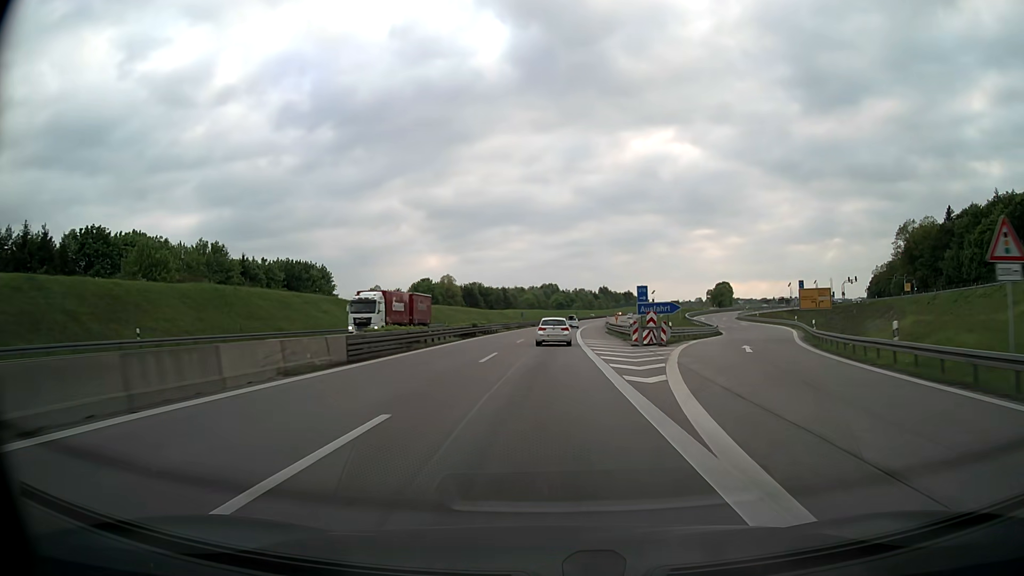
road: motorway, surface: asphalt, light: Day
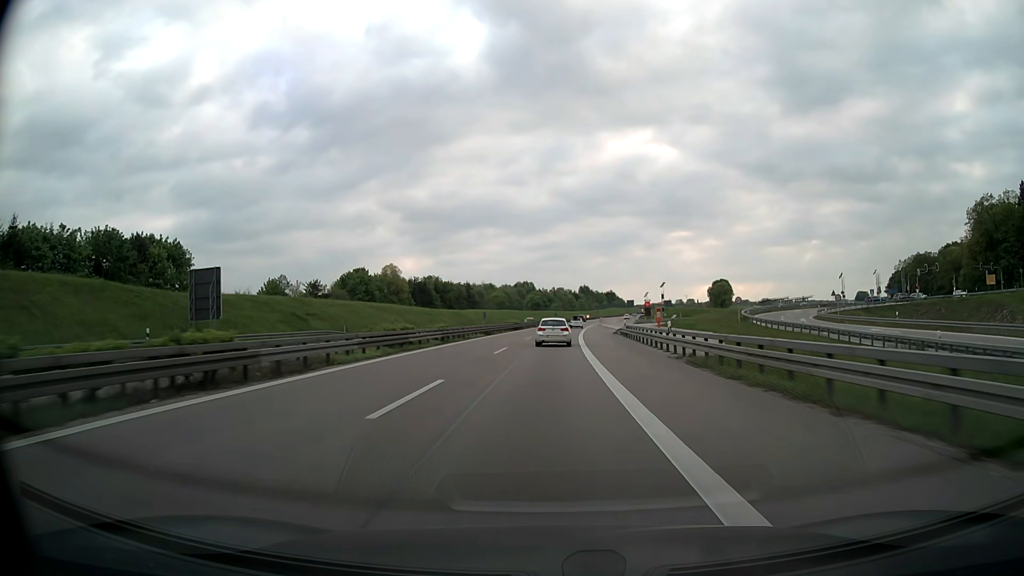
(+0.9, +48.7) m; +2°
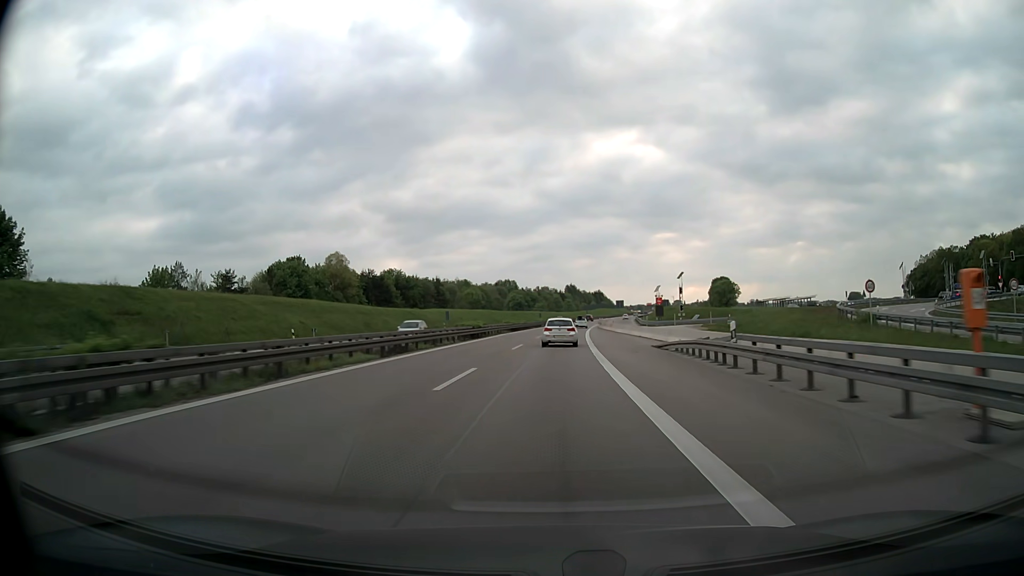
(+0.3, +32.6) m; +1°
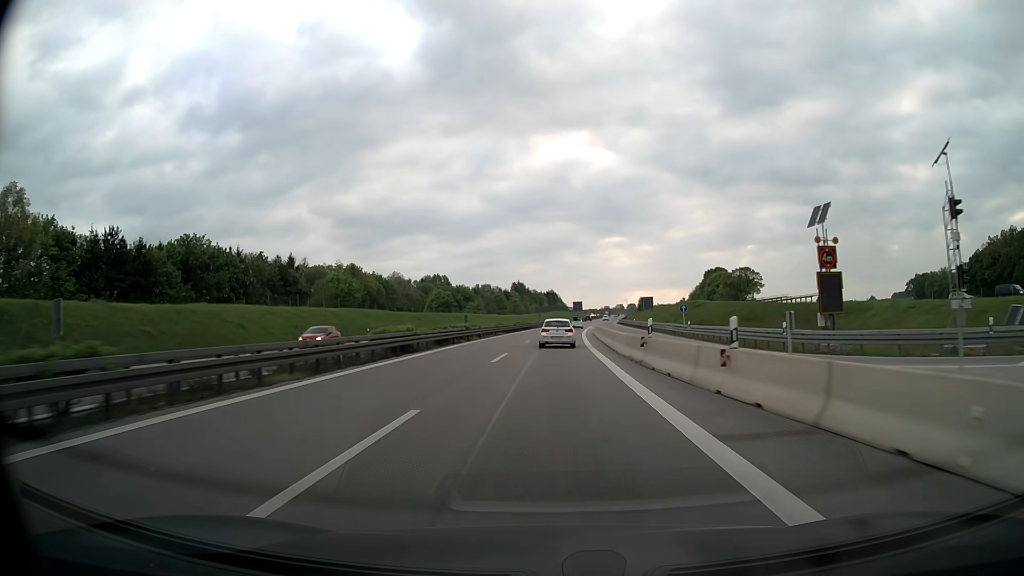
(+3.3, +81.3) m; +4°
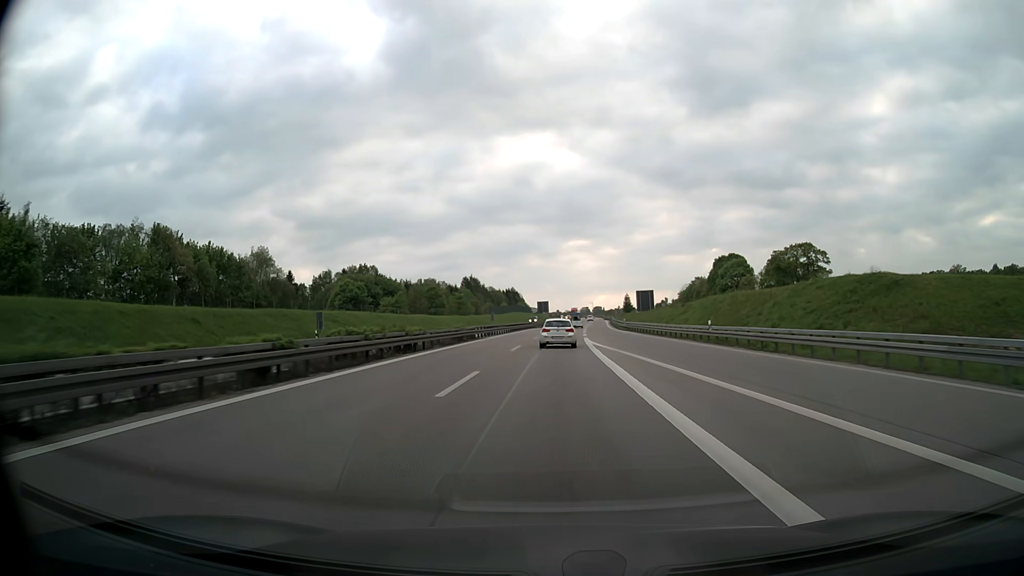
(+1.7, +64.7) m; +3°
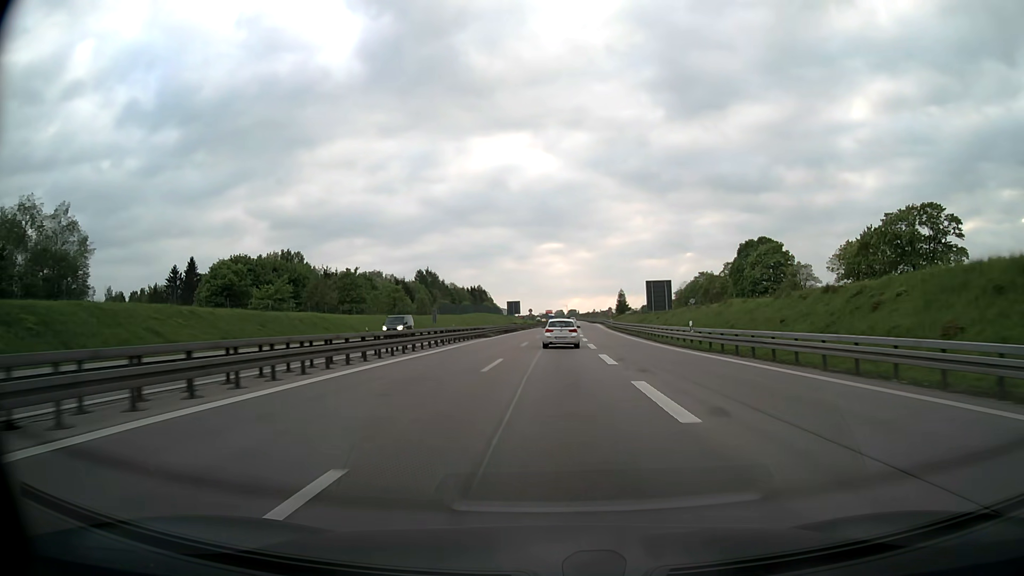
(+0.9, +48.5) m; +2°
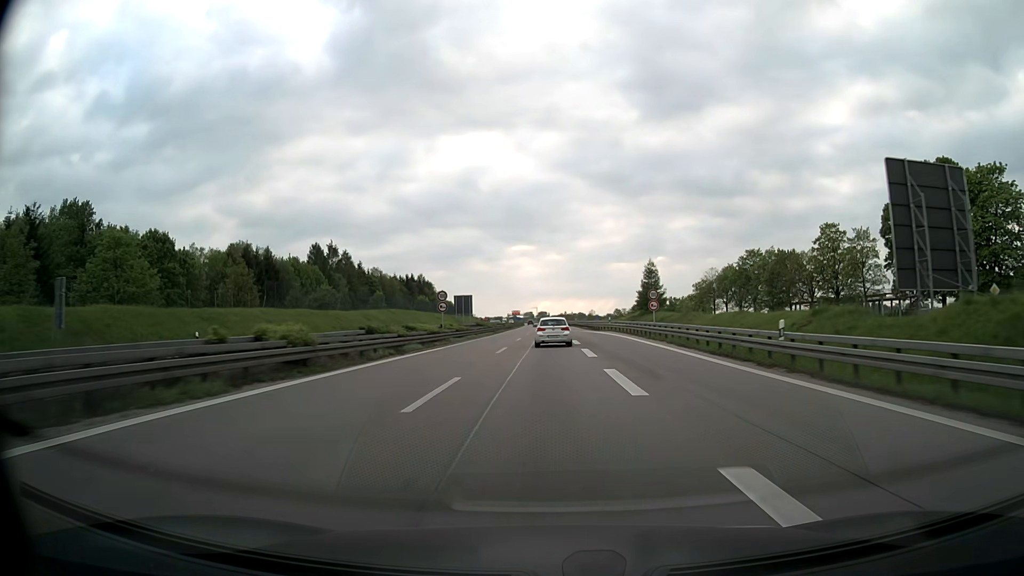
(+2.1, +81.0) m; +3°
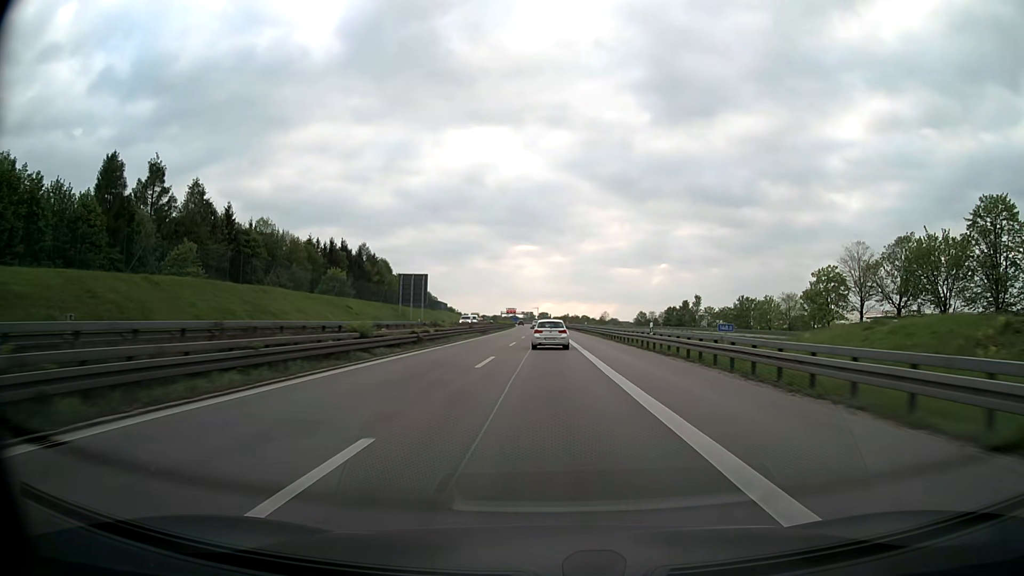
(-0.1, +81.2) m; 0°
(0, +10) (0, +20) (0, +30) (0, +40) (0, +50) (0, +60) (0, +70) (0, +80) (0, +90) (0, +100) m
